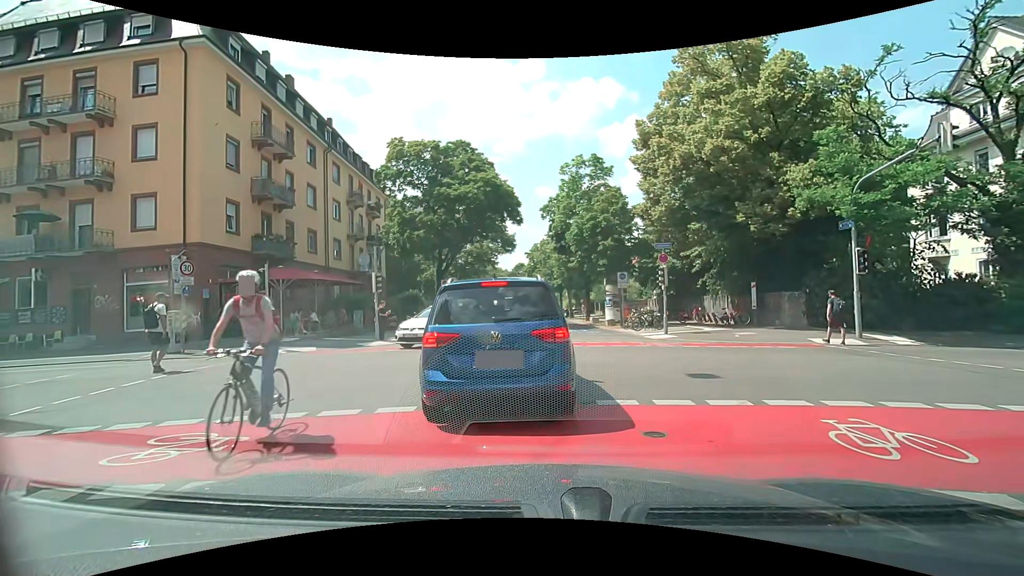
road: residential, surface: asphalt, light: Day
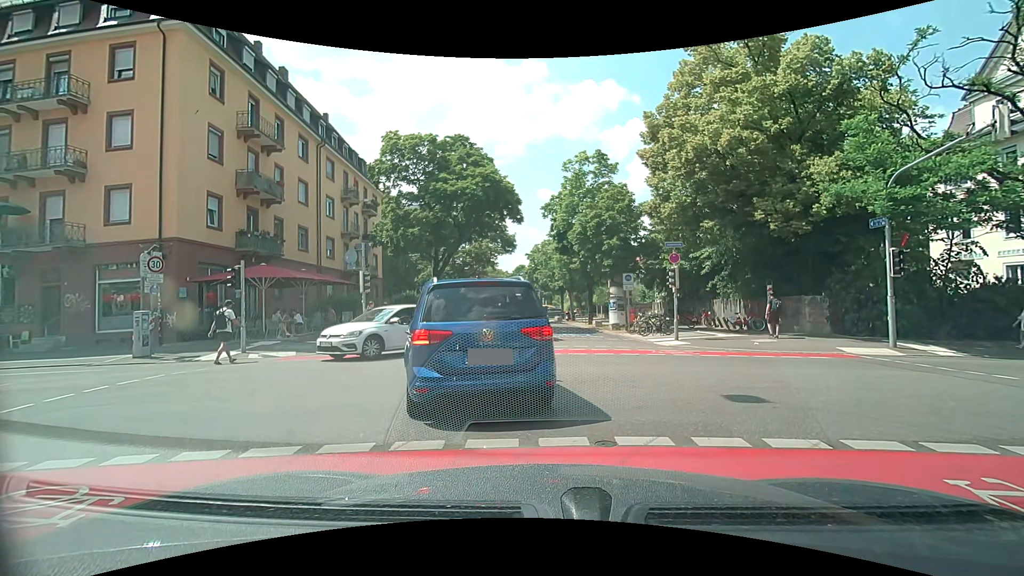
(0.0, +1.6) m; 0°
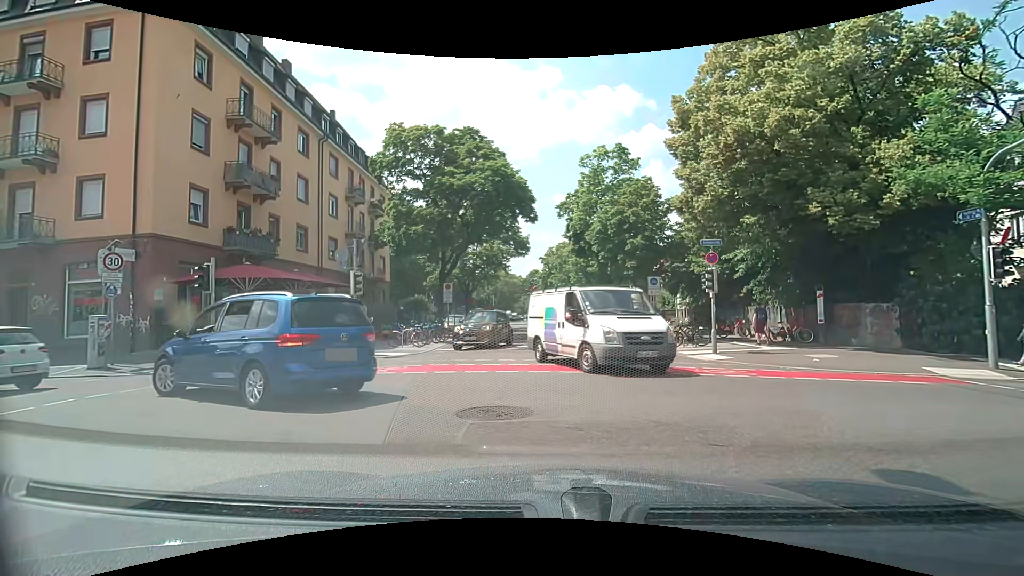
(0.0, +2.8) m; 0°
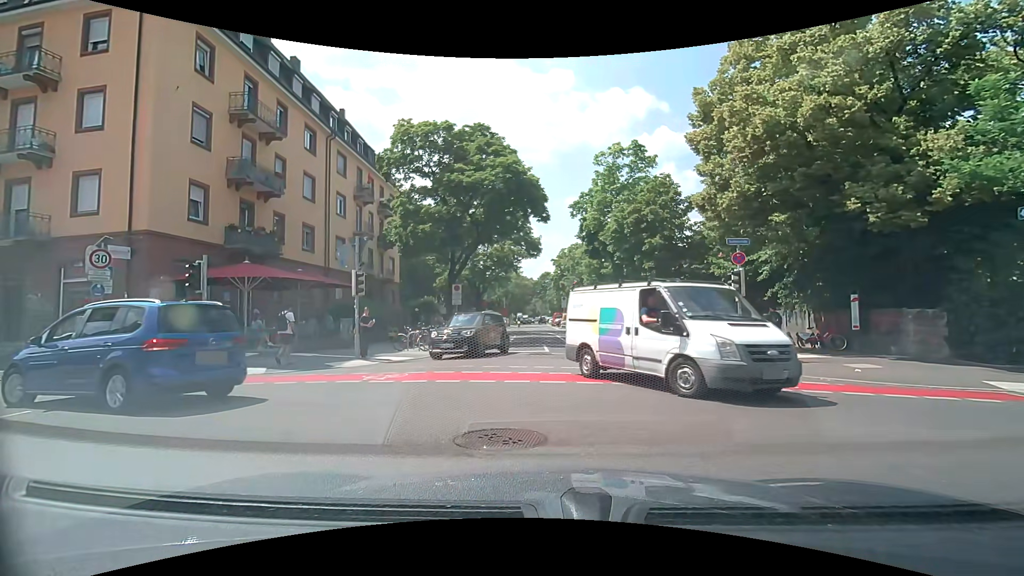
(0.0, +1.1) m; -2°
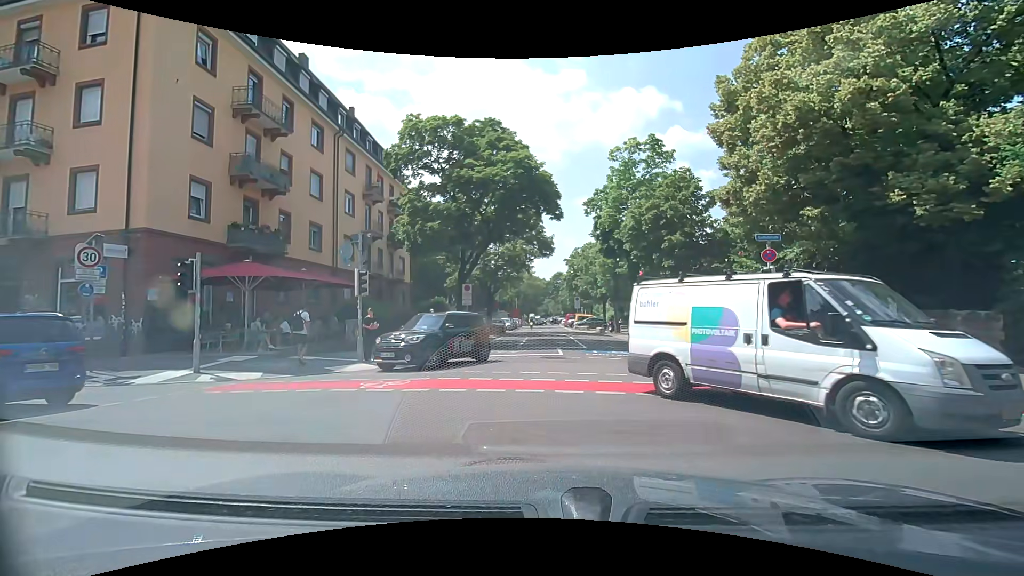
(0.0, +1.0) m; -1°
